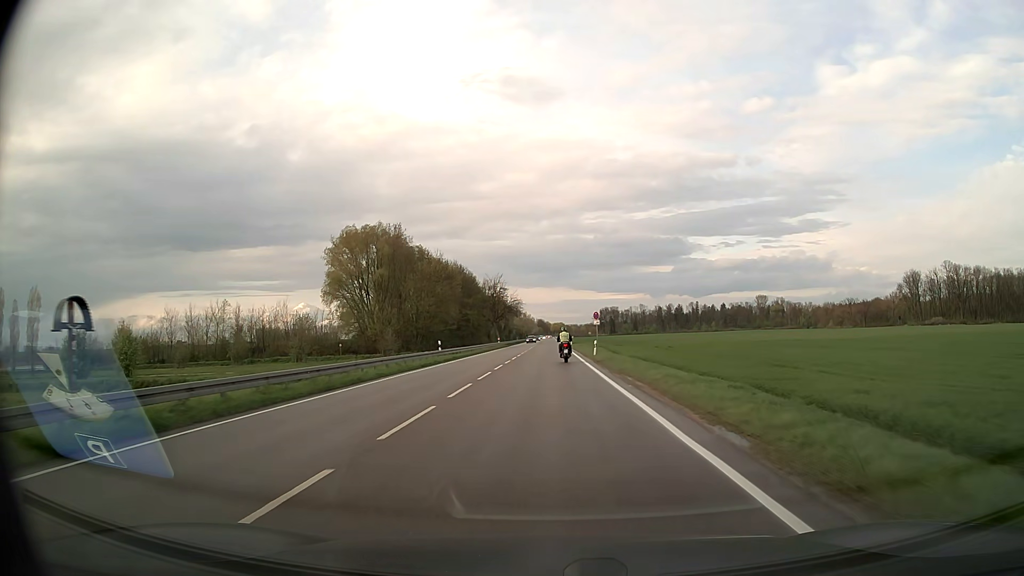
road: secondary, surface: asphalt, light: Day
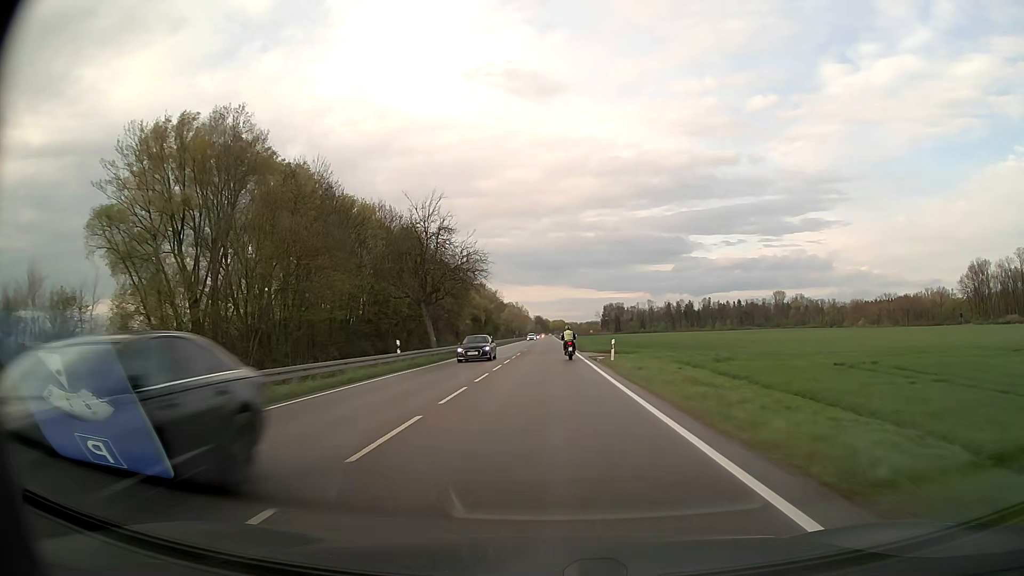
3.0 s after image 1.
(-0.1, +62.3) m; 0°
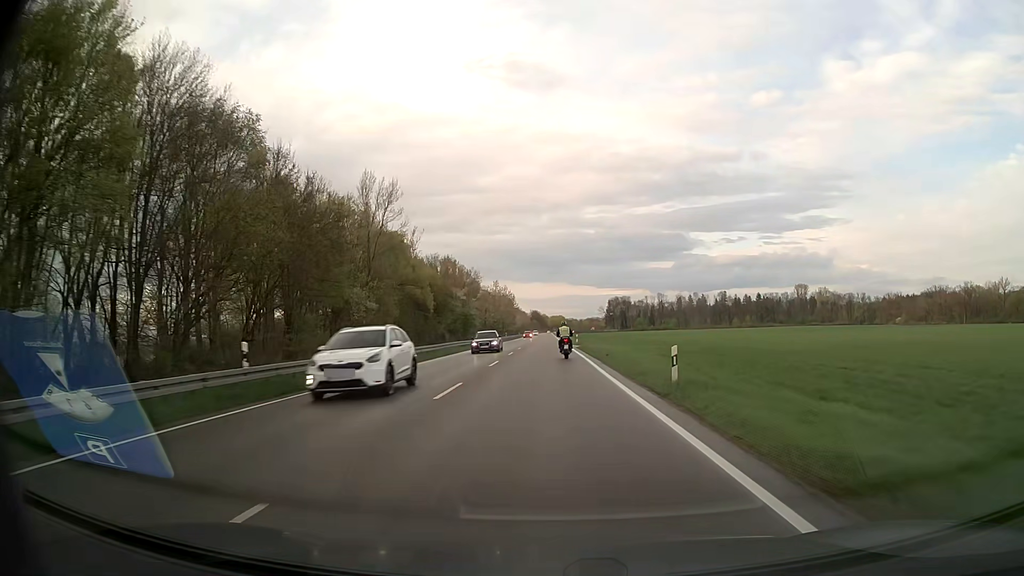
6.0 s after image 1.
(+0.2, +66.5) m; 0°
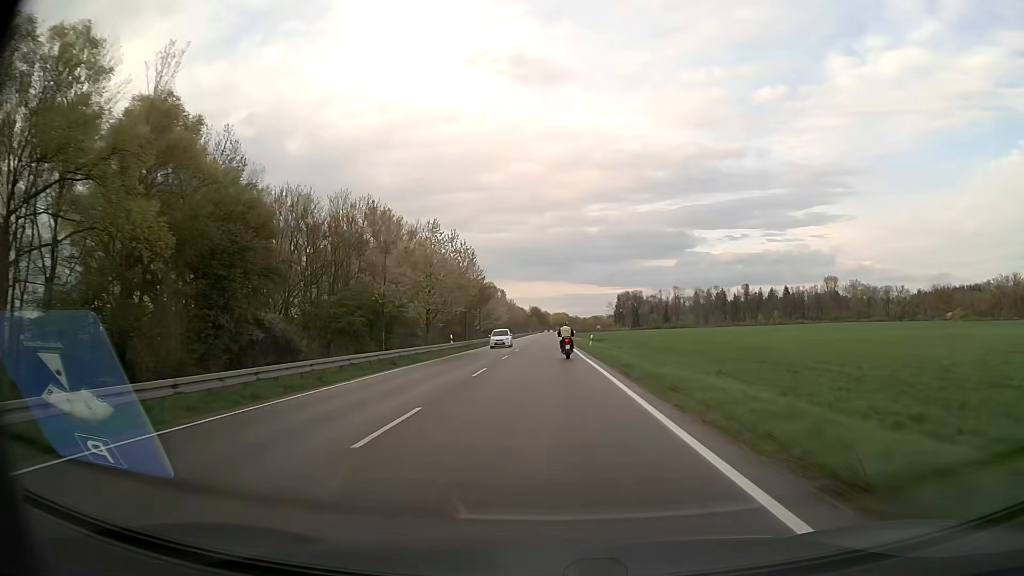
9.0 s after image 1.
(-0.1, +65.6) m; 0°
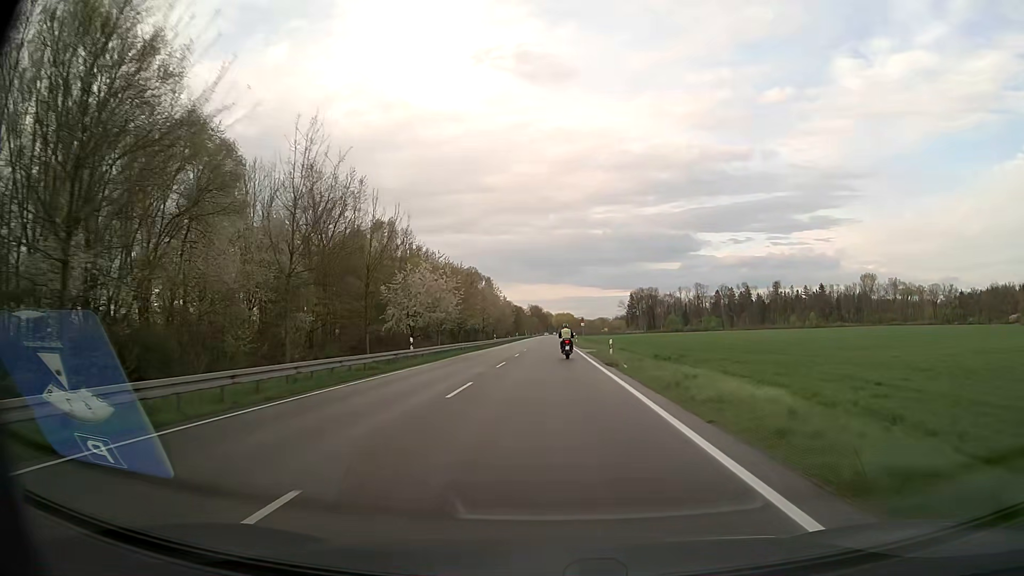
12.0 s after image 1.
(-0.2, +66.4) m; 0°
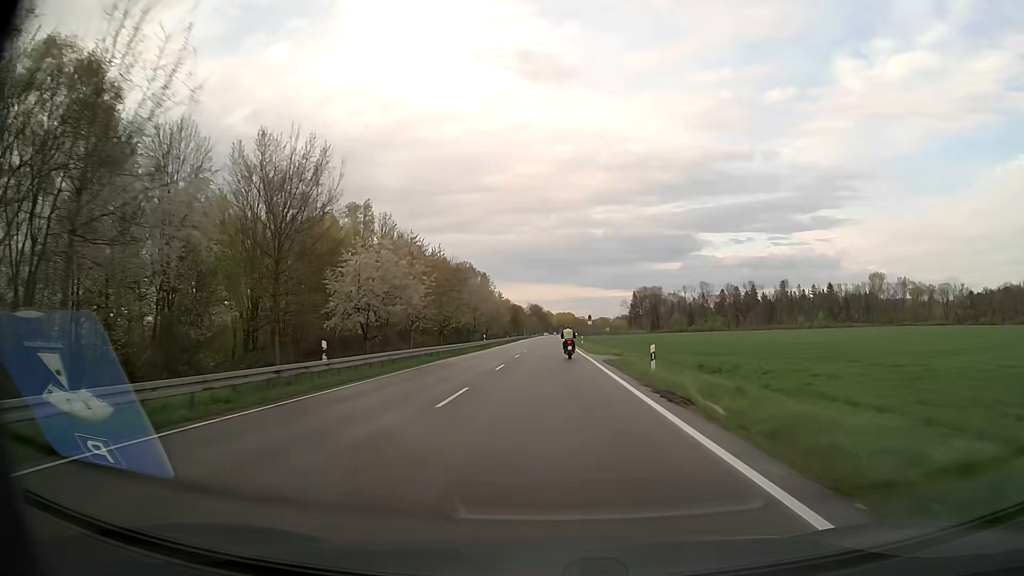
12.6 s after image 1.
(0.0, +13.6) m; 0°
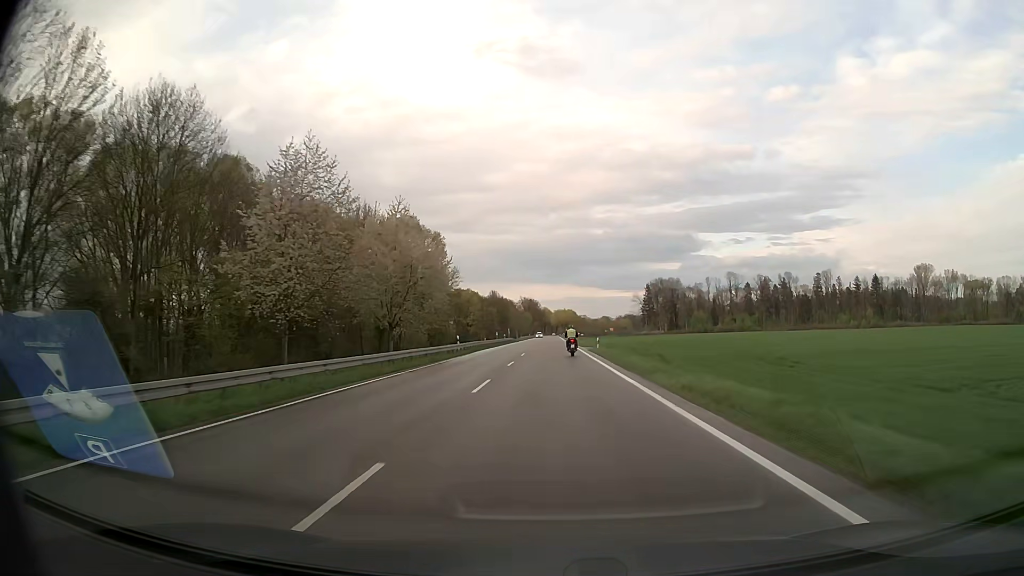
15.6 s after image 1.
(+0.2, +69.7) m; 0°
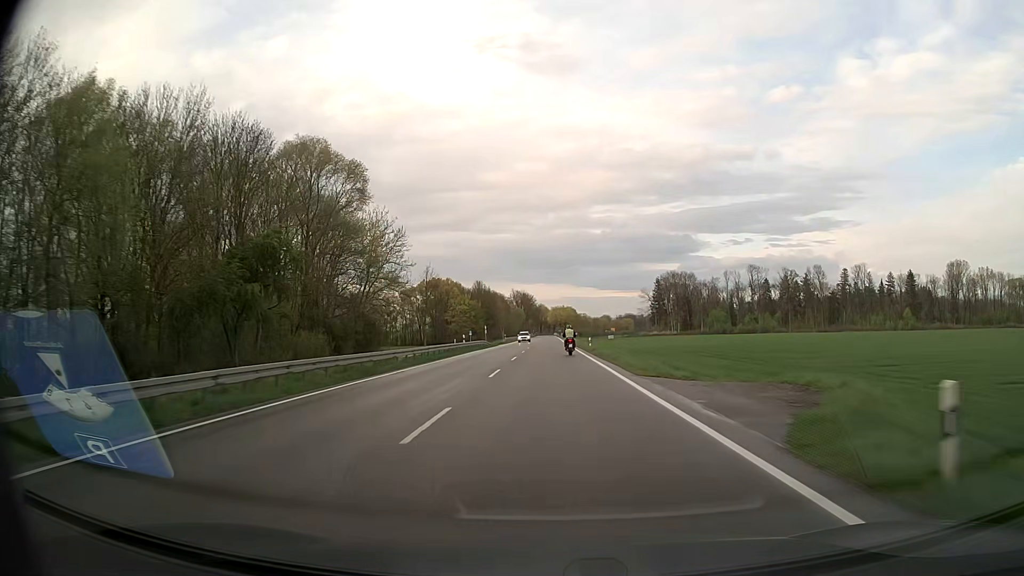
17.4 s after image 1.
(+0.1, +43.3) m; 0°
(0, +10) (0, +20) (0, +30) (0, +40) (0, +50) (0, +60) (0, +70) (0, +80) (0, +90) (0, +100) m
